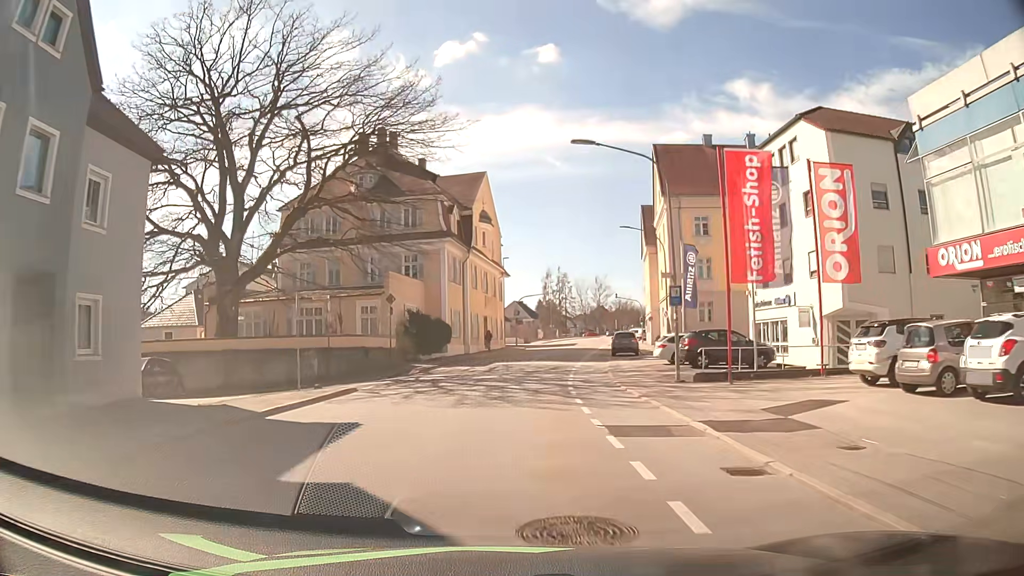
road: tertiary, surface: asphalt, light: Day
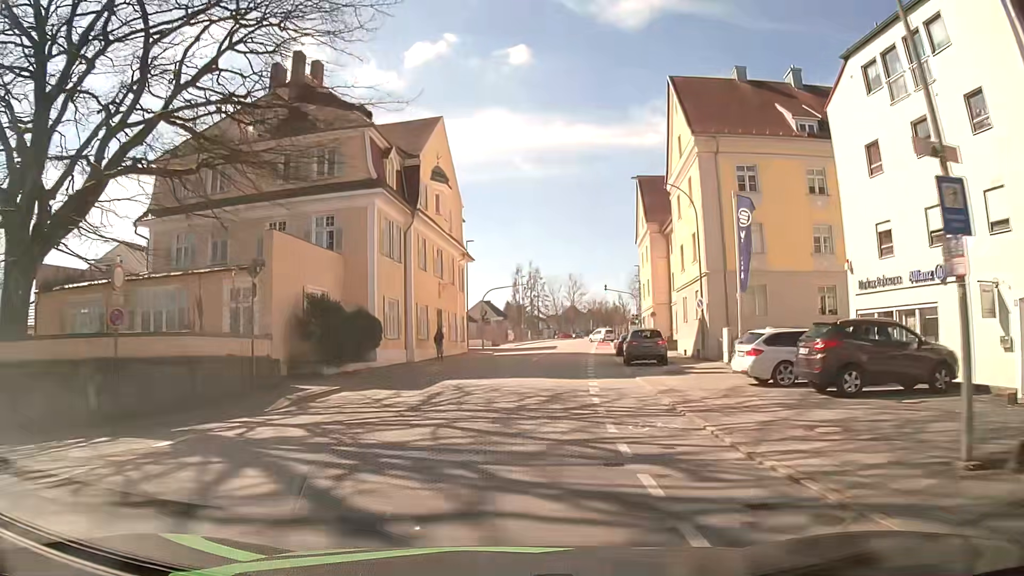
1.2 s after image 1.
(+0.3, +15.1) m; +3°
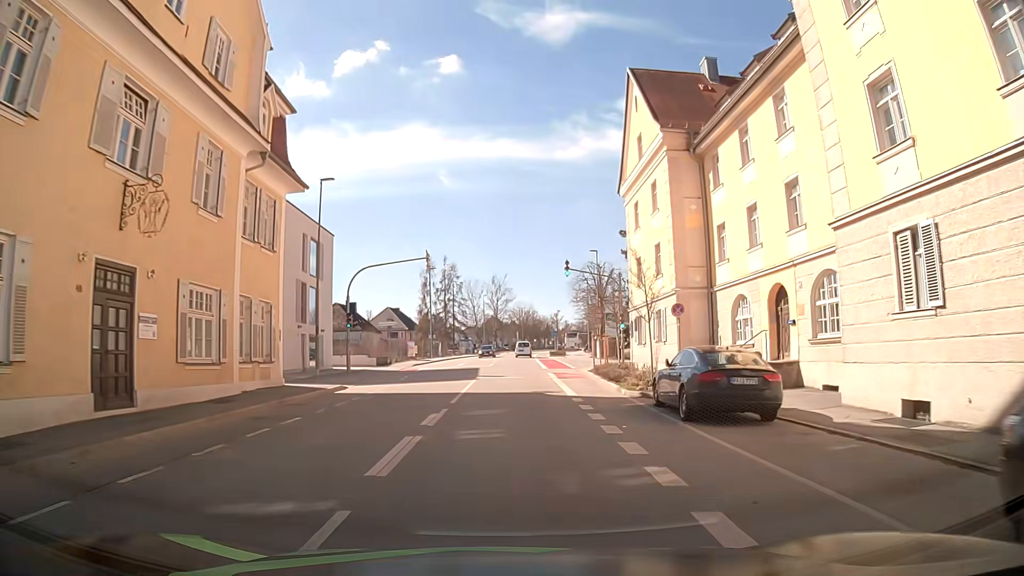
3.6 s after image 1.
(+1.8, +28.6) m; +7°
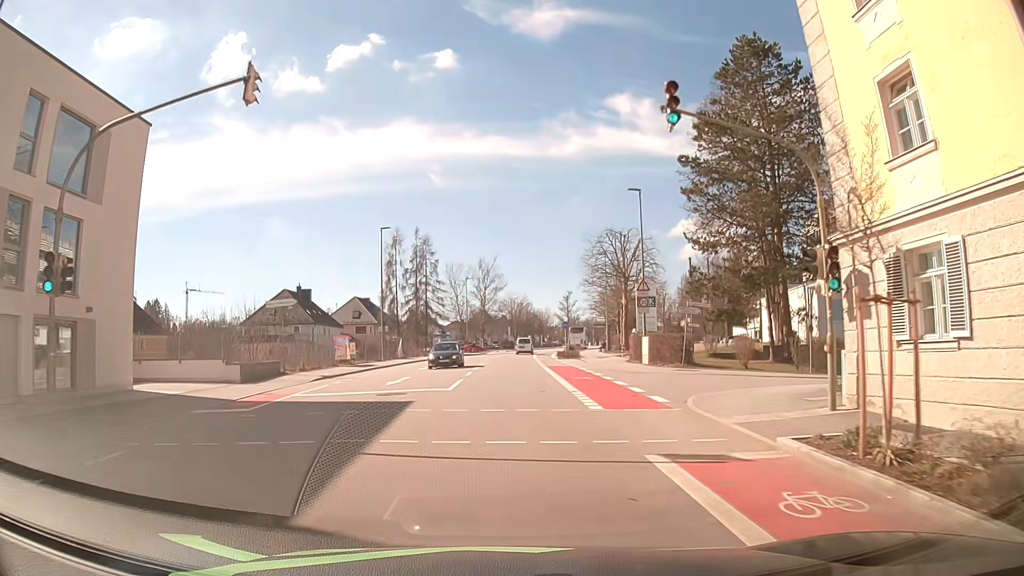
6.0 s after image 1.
(+0.4, +25.2) m; +1°
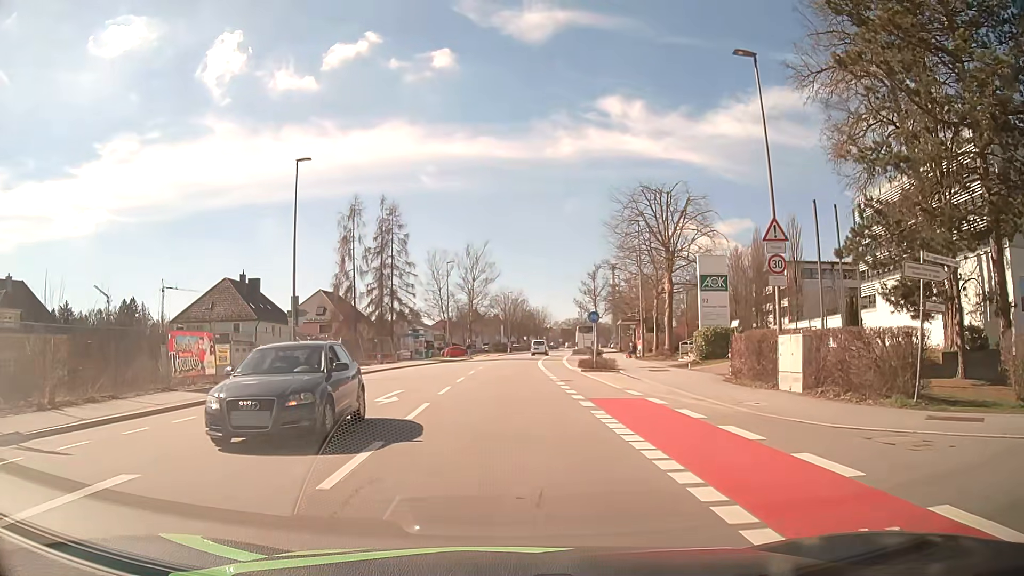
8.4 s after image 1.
(+0.1, +20.4) m; +1°
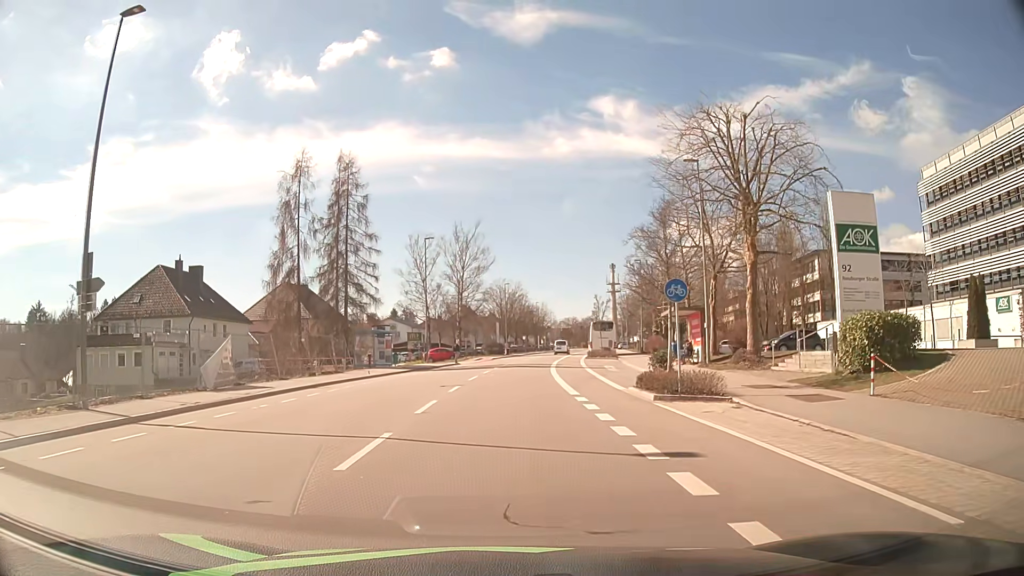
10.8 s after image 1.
(0.0, +16.8) m; 0°
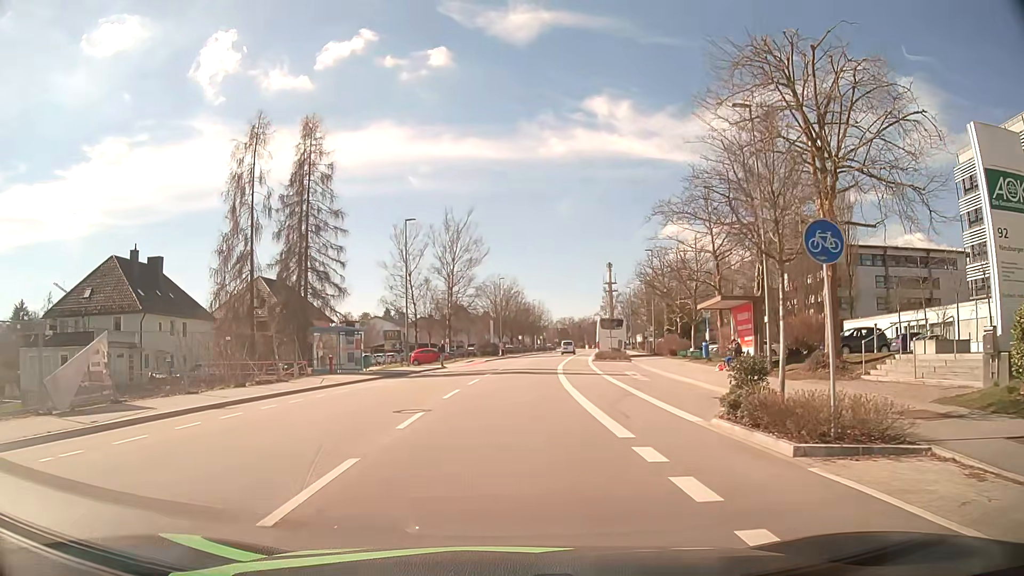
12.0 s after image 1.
(0.0, +8.4) m; 0°
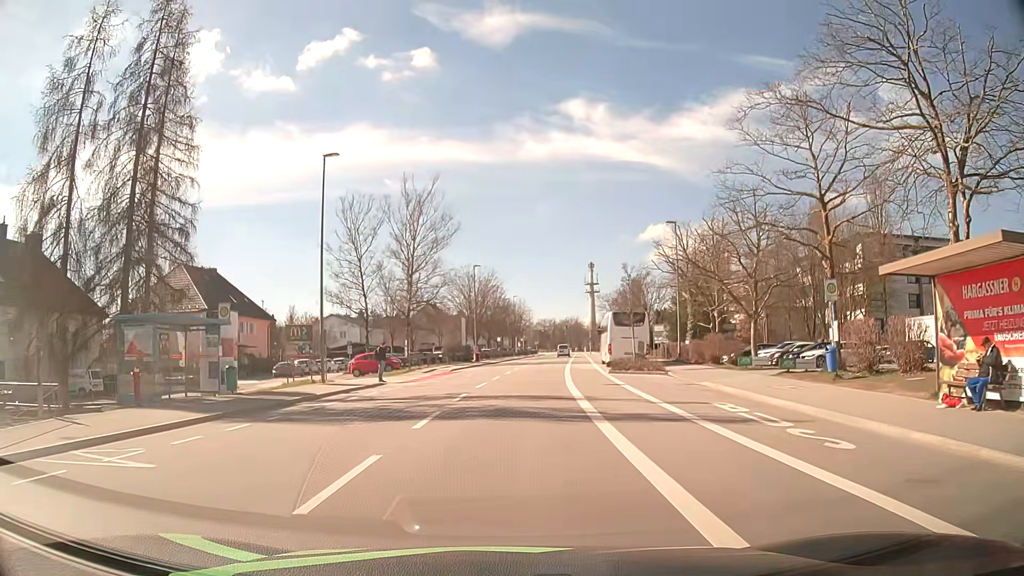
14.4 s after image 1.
(+0.2, +17.3) m; +2°
